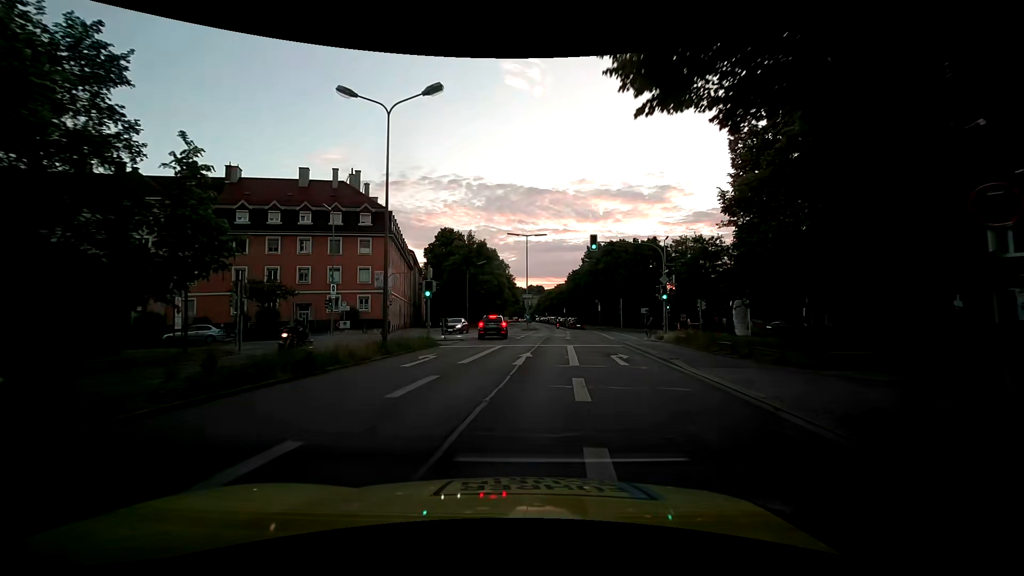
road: secondary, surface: asphalt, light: Day
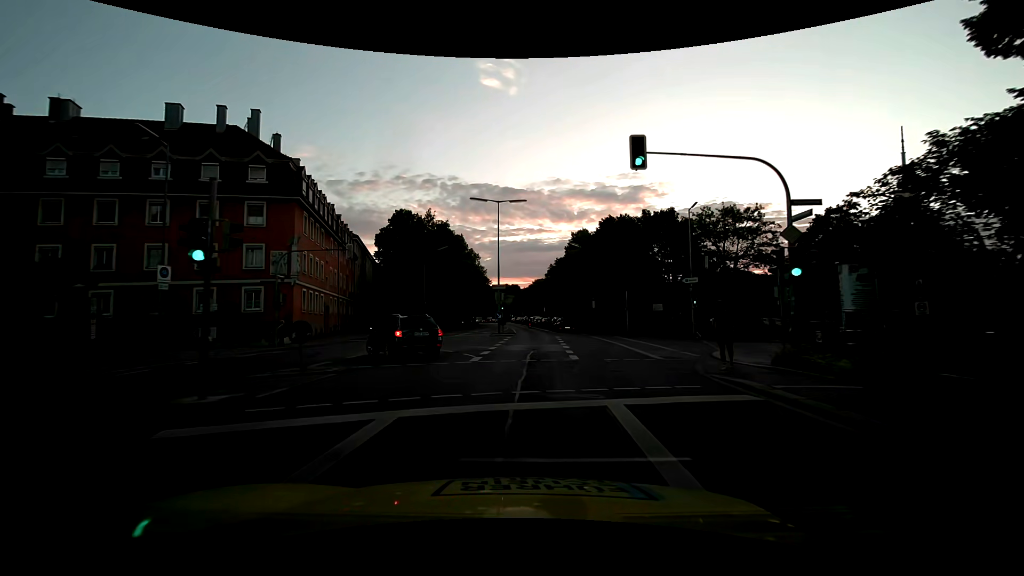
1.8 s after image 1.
(+0.2, +16.5) m; +3°
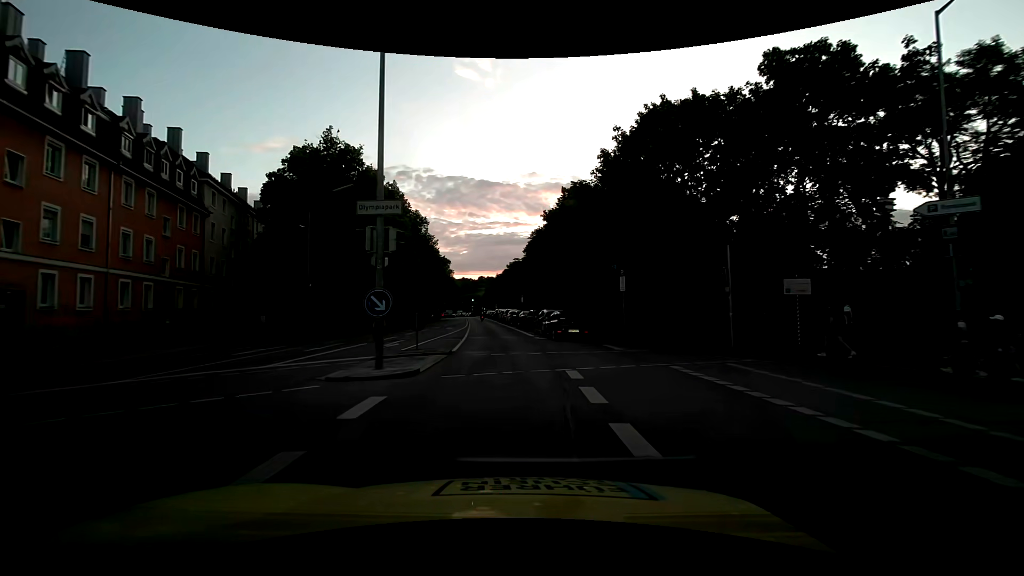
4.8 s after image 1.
(+0.6, +26.9) m; +2°
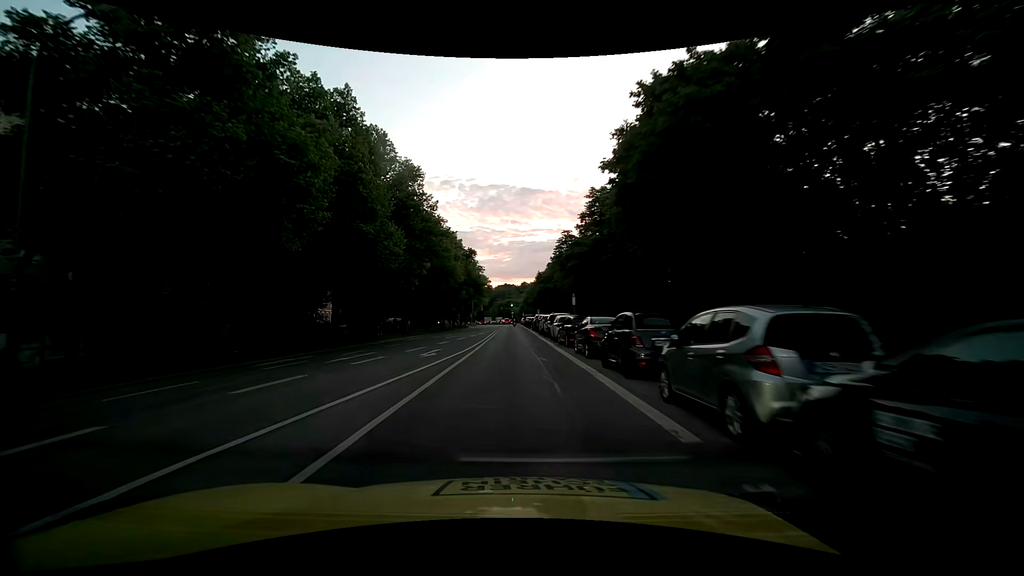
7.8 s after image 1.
(-0.8, +22.8) m; -6°
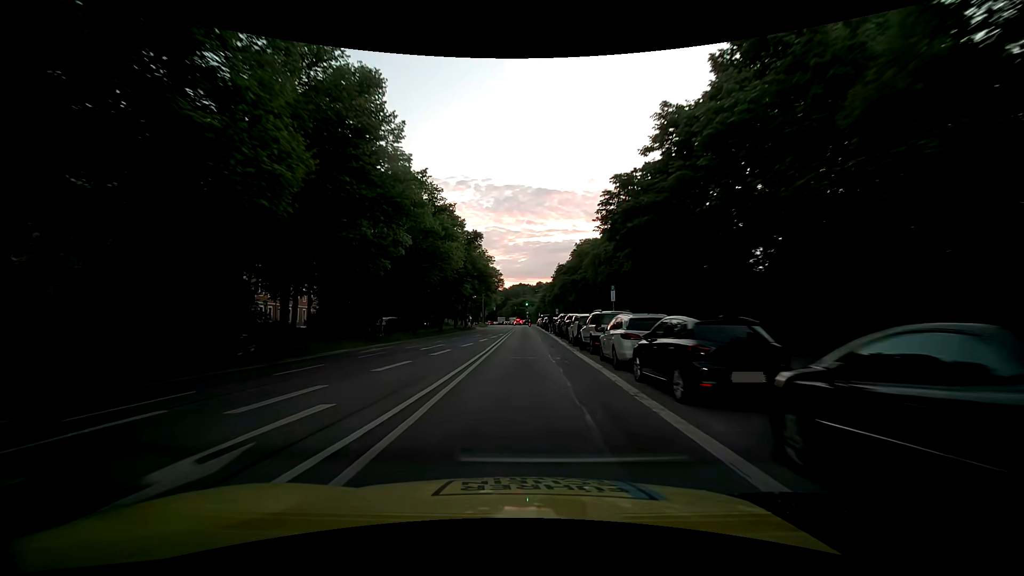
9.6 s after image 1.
(-0.2, +14.6) m; 0°
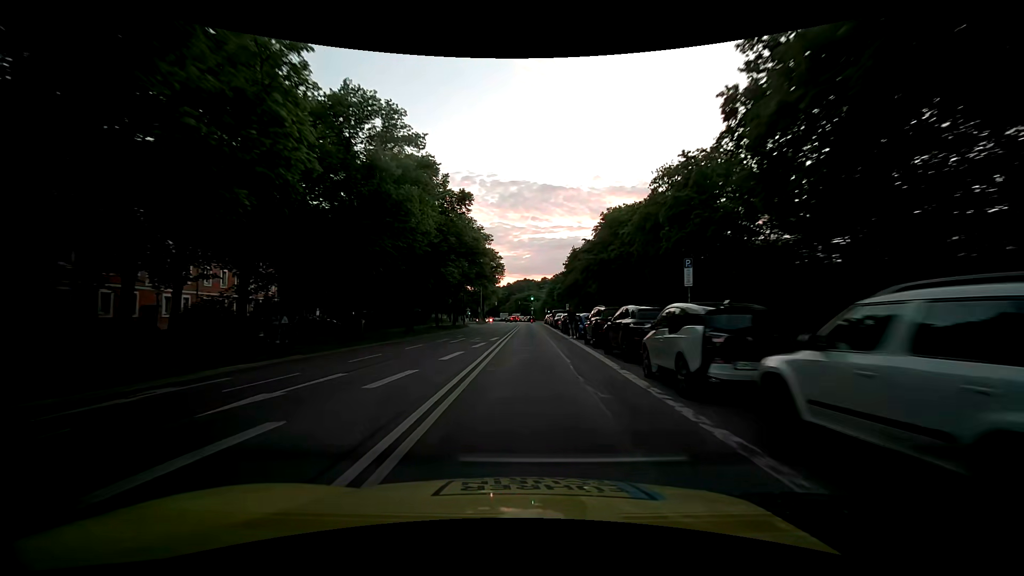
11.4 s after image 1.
(-0.3, +16.3) m; -1°
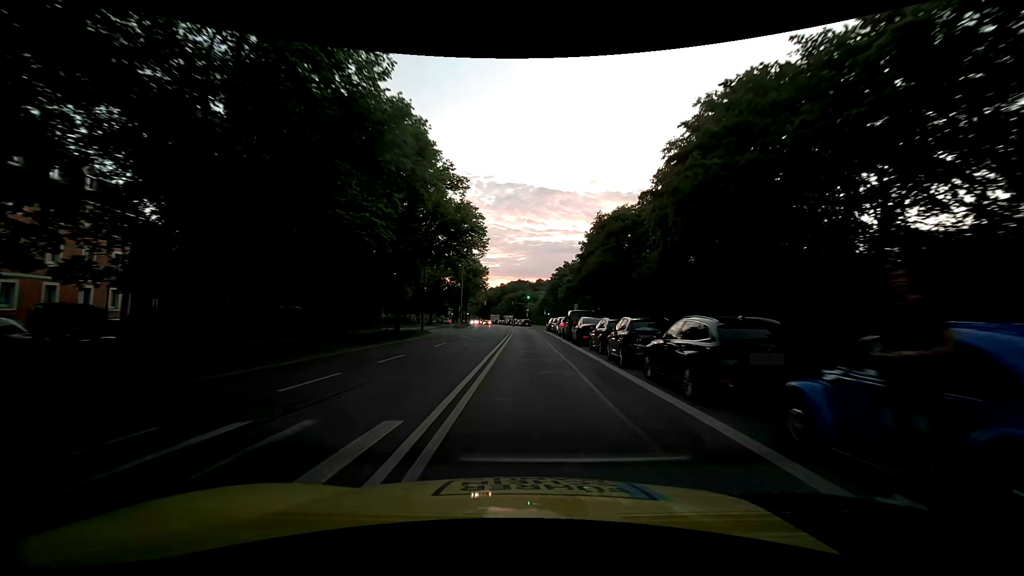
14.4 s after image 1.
(0.0, +24.1) m; 0°
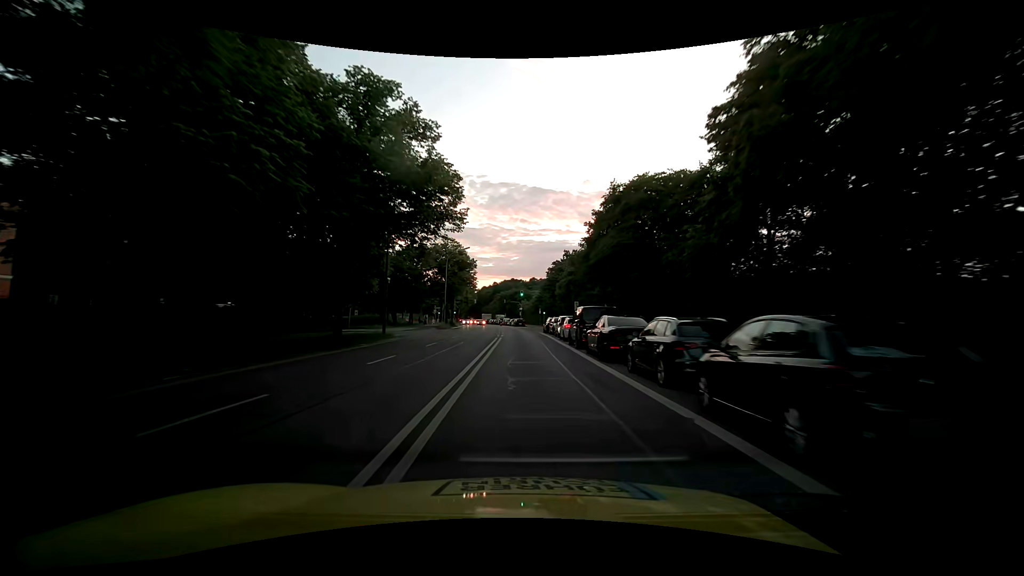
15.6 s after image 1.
(+0.3, +9.5) m; +1°
(0, +10) (0, +20) (0, +30) (0, +40) (0, +50) (0, +60) (-1, +70) (-2, +80) (-2, +90) (-3, +100) m
